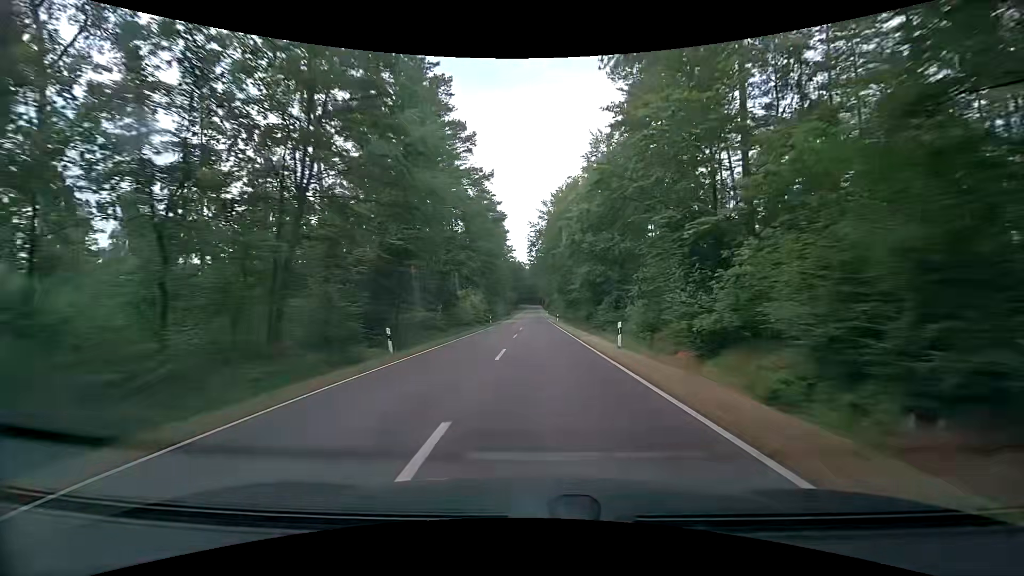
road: tertiary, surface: asphalt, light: Day
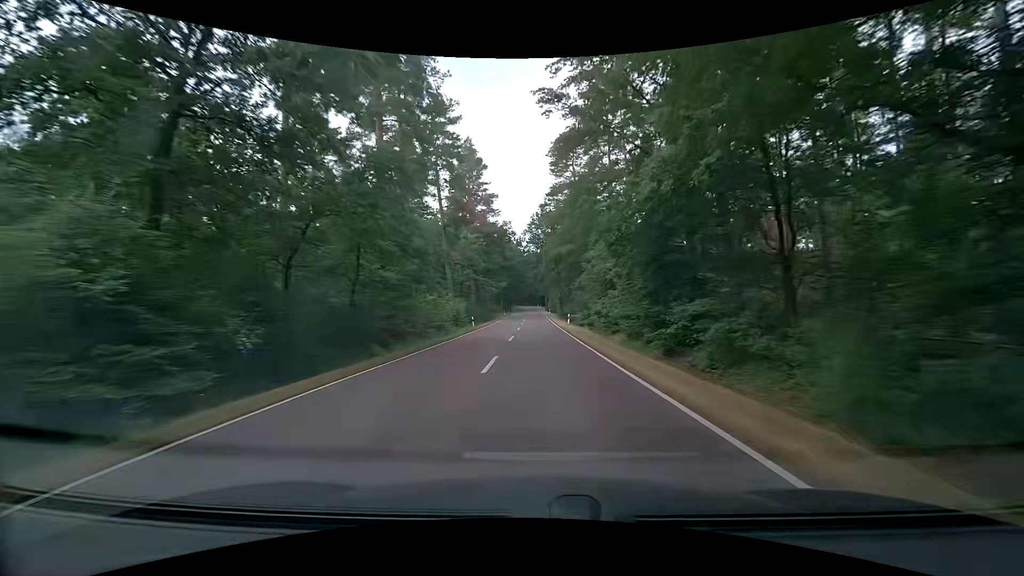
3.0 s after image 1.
(+0.4, +74.6) m; +1°
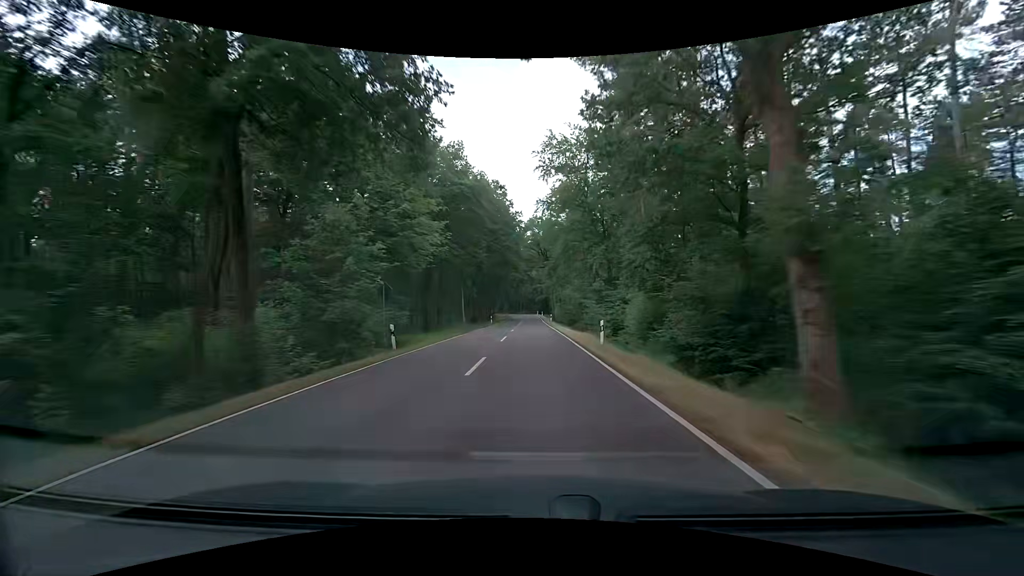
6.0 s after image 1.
(-0.6, +71.9) m; -1°
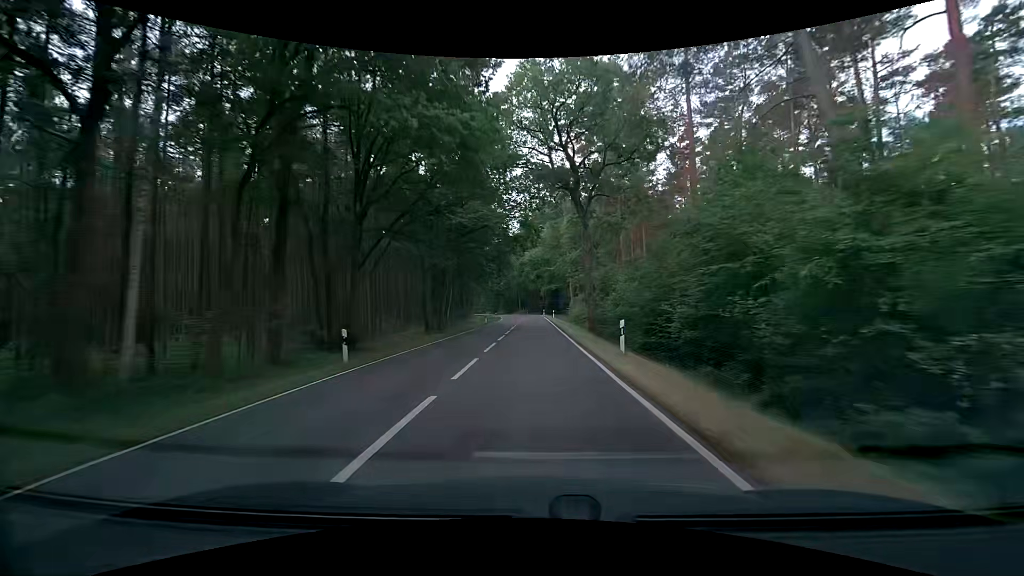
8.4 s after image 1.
(+0.3, +54.6) m; -1°
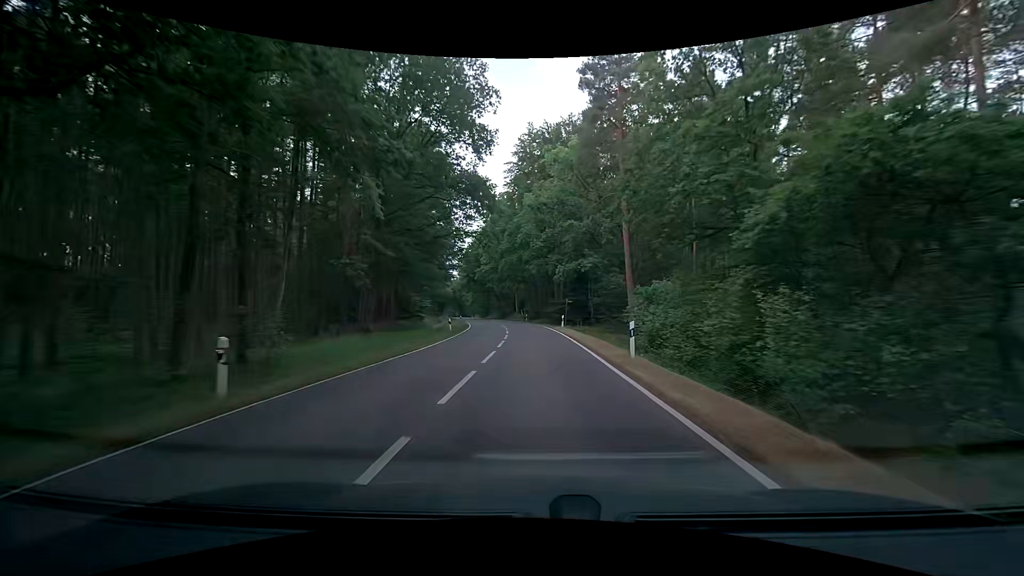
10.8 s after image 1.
(+0.3, +50.0) m; 0°
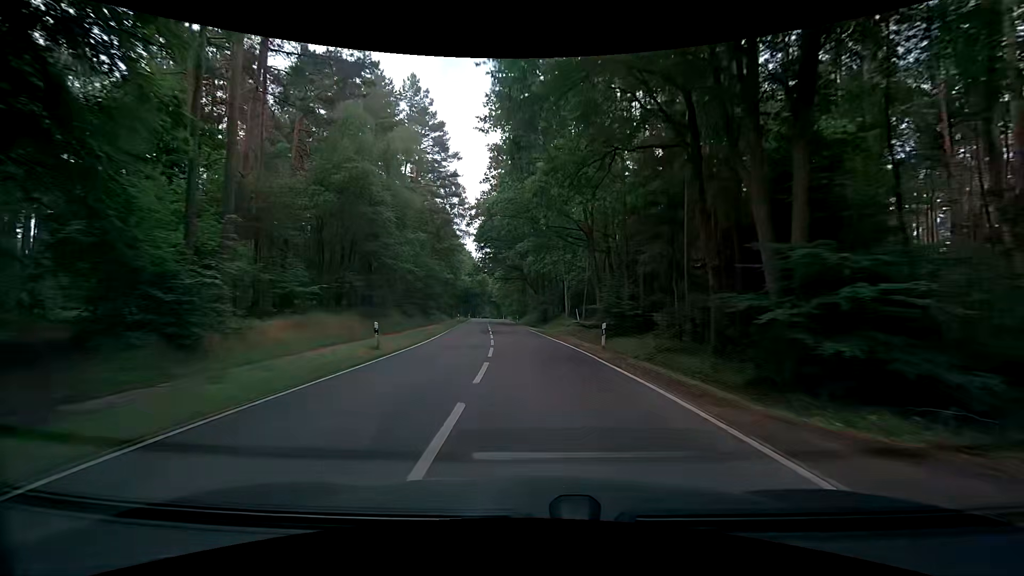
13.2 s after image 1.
(-1.4, +45.7) m; -5°
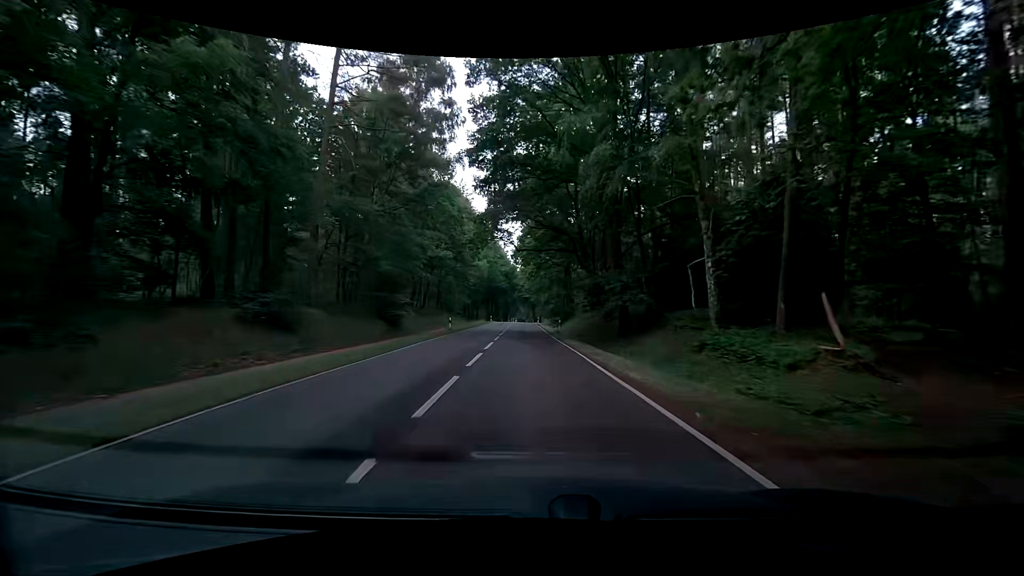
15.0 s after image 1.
(-1.0, +32.6) m; -2°
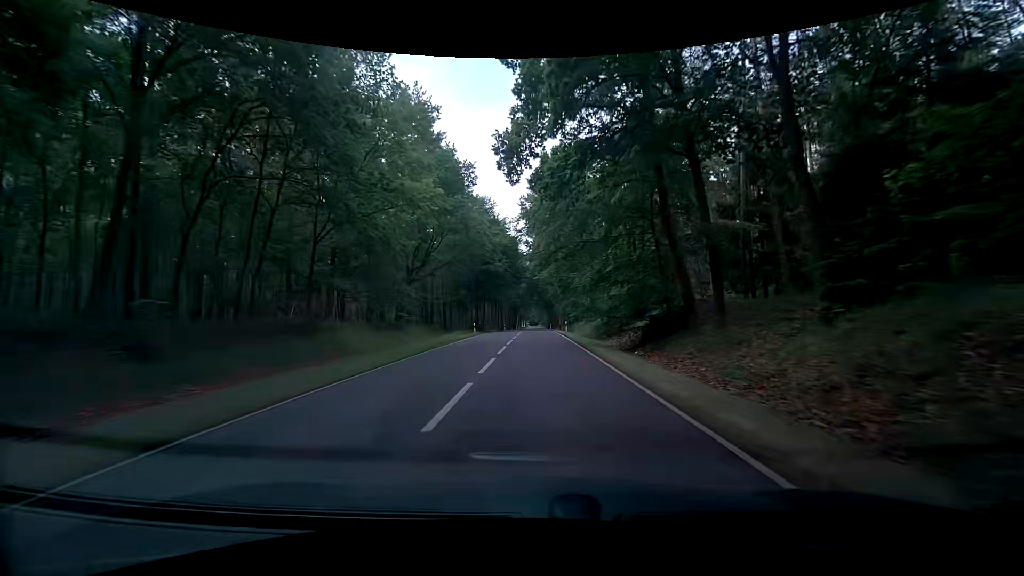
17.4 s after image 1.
(-2.2, +42.8) m; -4°
(0, +10) (+1, +20) (+1, +30) (+1, +40) (+1, +50) (+2, +60) (+2, +70) (+2, +80) (+2, +90) (+2, +100) m
